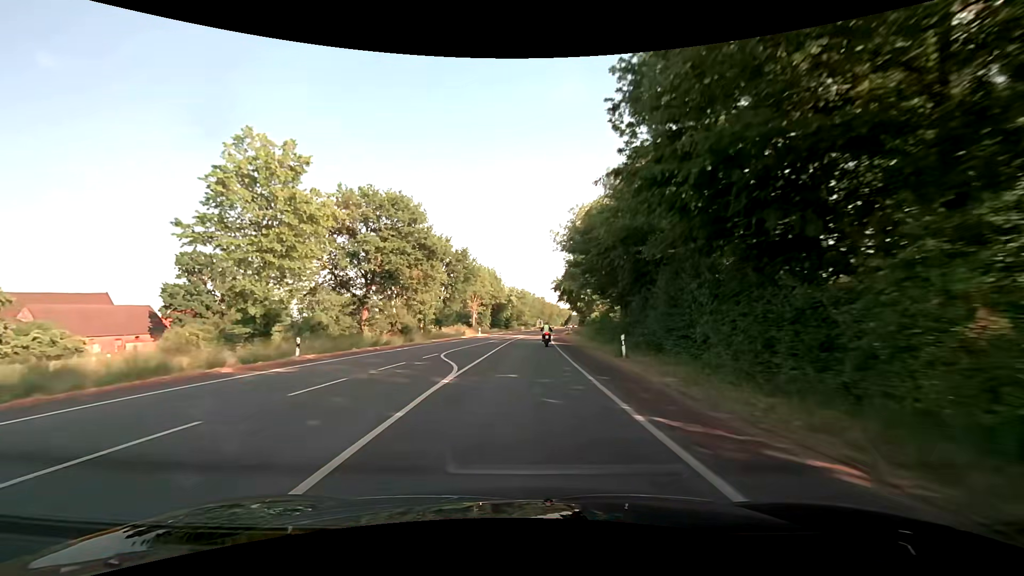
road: secondary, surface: asphalt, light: Day
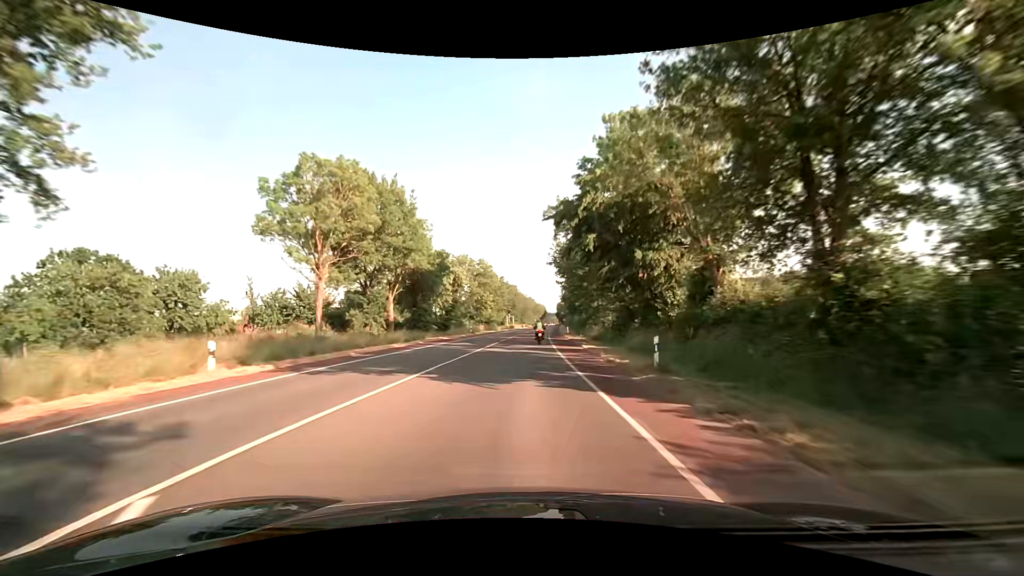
(+1.6, +57.8) m; +3°
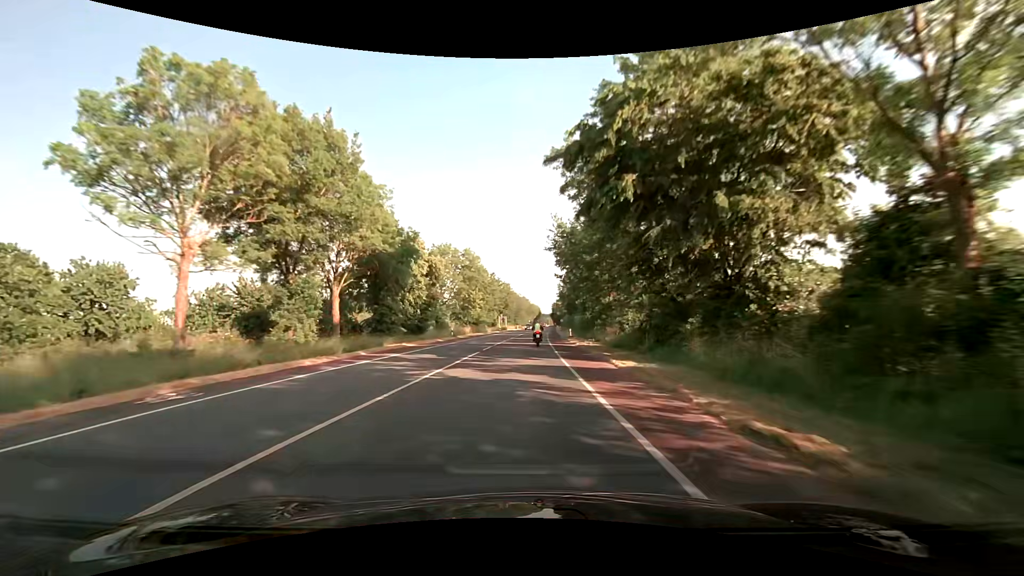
(+0.1, +11.6) m; +1°
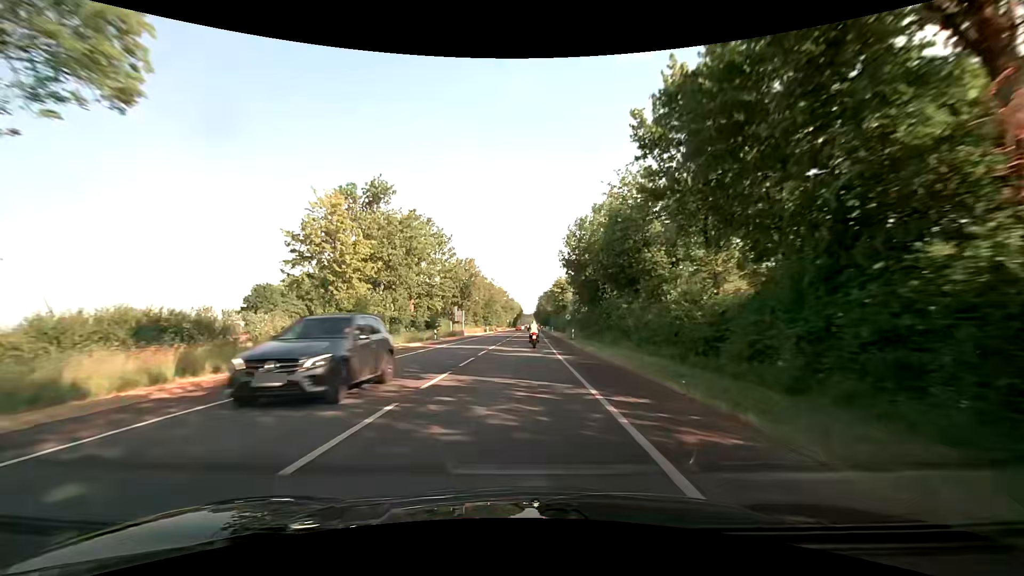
(+1.4, +57.1) m; +2°
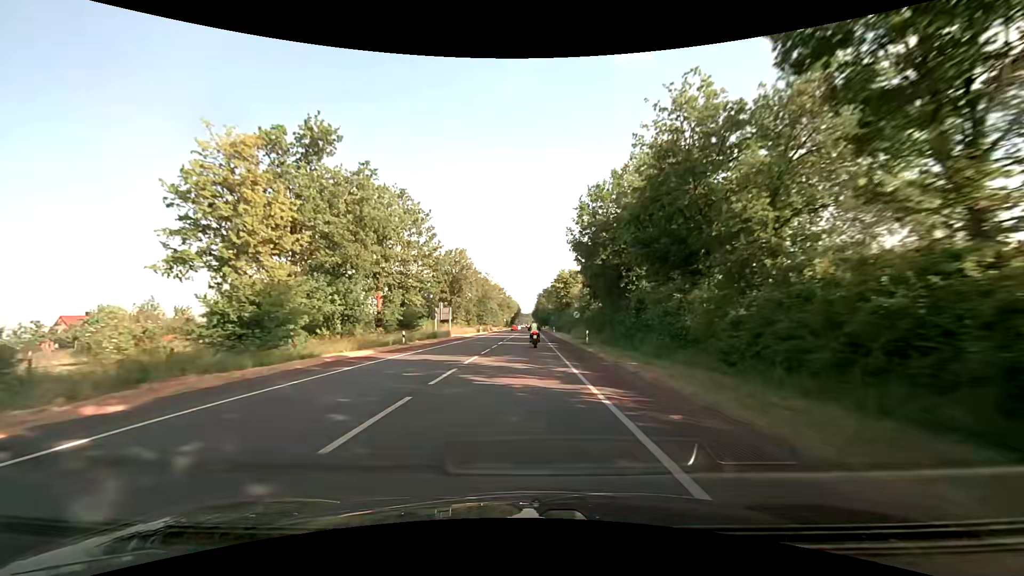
(0.0, +11.2) m; 0°
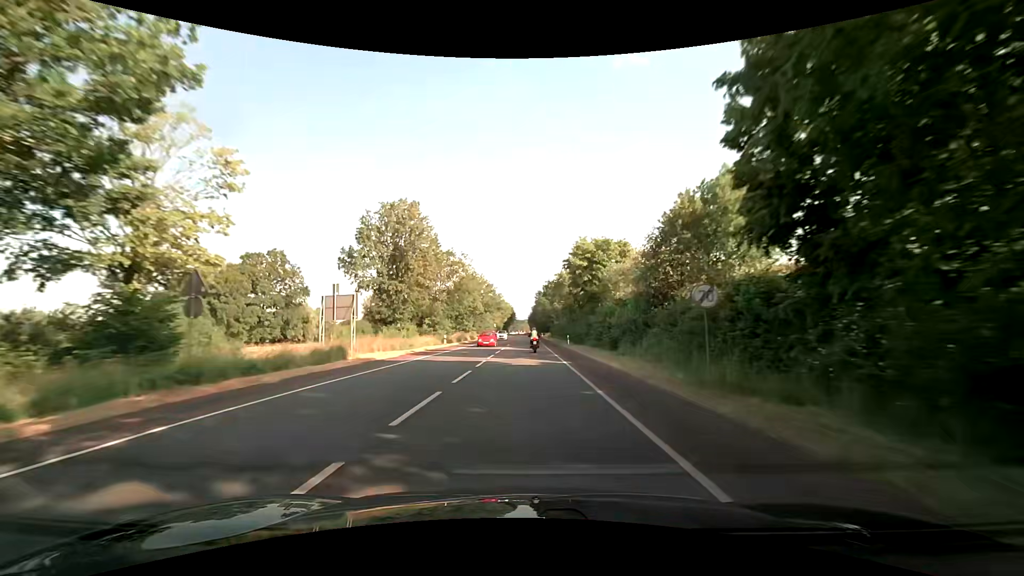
(+0.3, +34.0) m; +1°
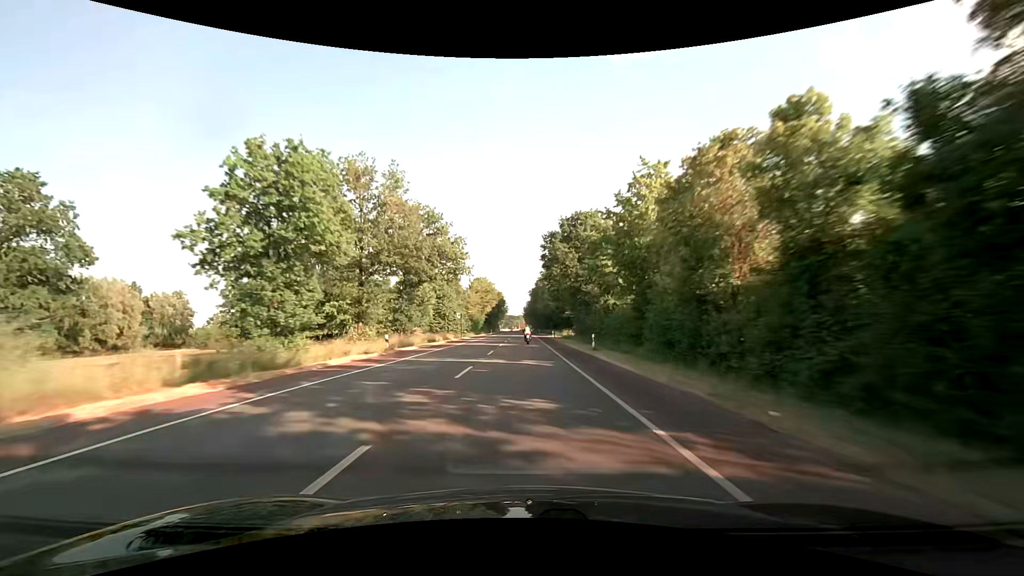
(+0.6, +71.5) m; +1°
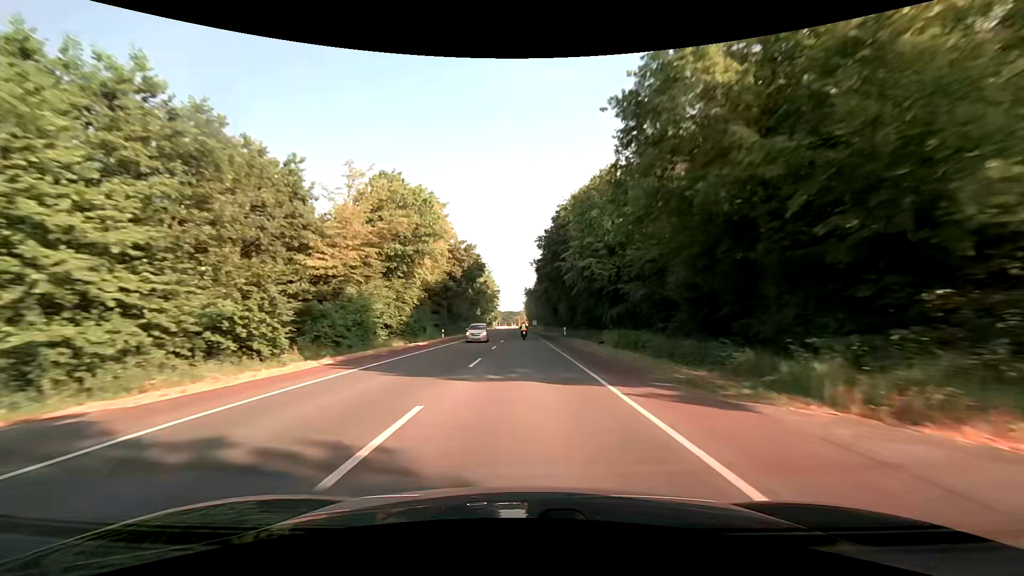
(+0.2, +79.2) m; 0°
(0, +10) (0, +20) (0, +30) (0, +40) (0, +50) (0, +60) (0, +70) (0, +80) (-1, +90) (-1, +100) m
